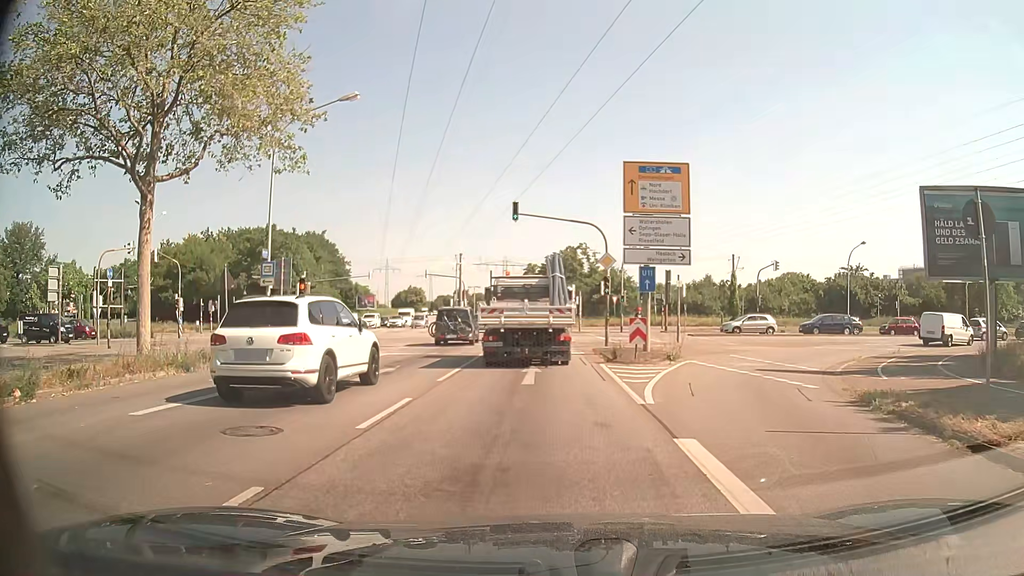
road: primary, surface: asphalt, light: Day
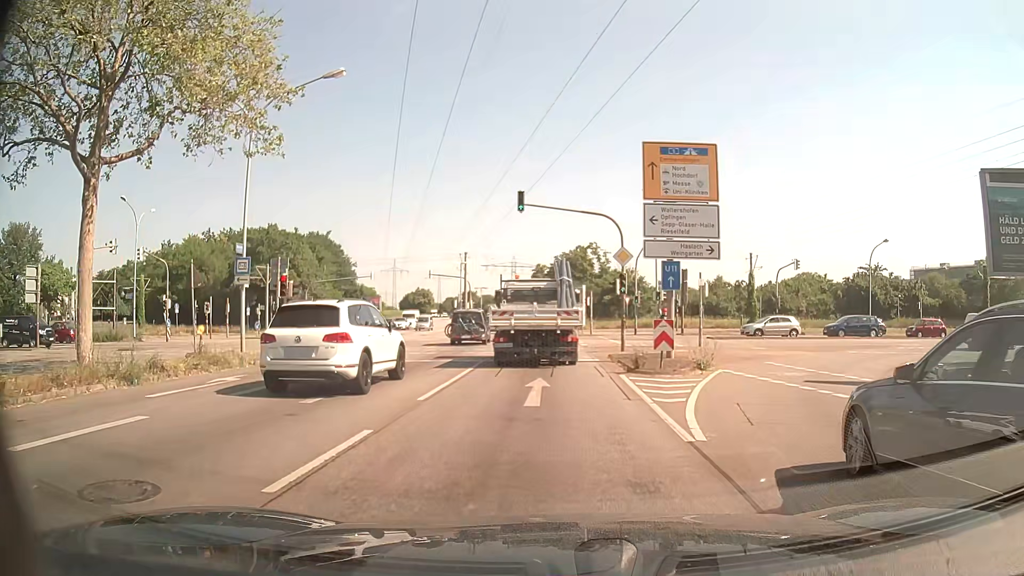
(0.0, +3.2) m; 0°
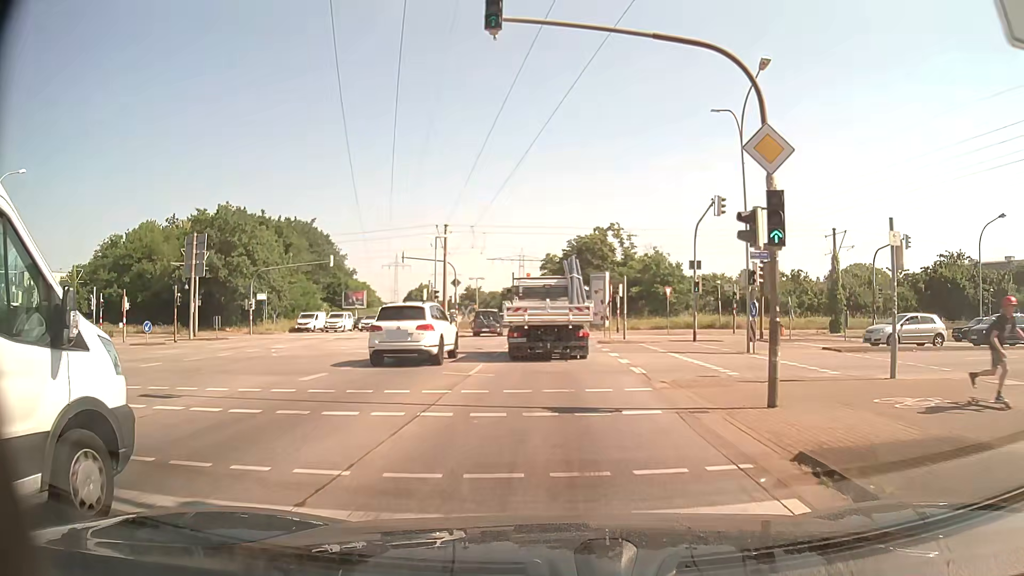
(-0.4, +17.7) m; -1°
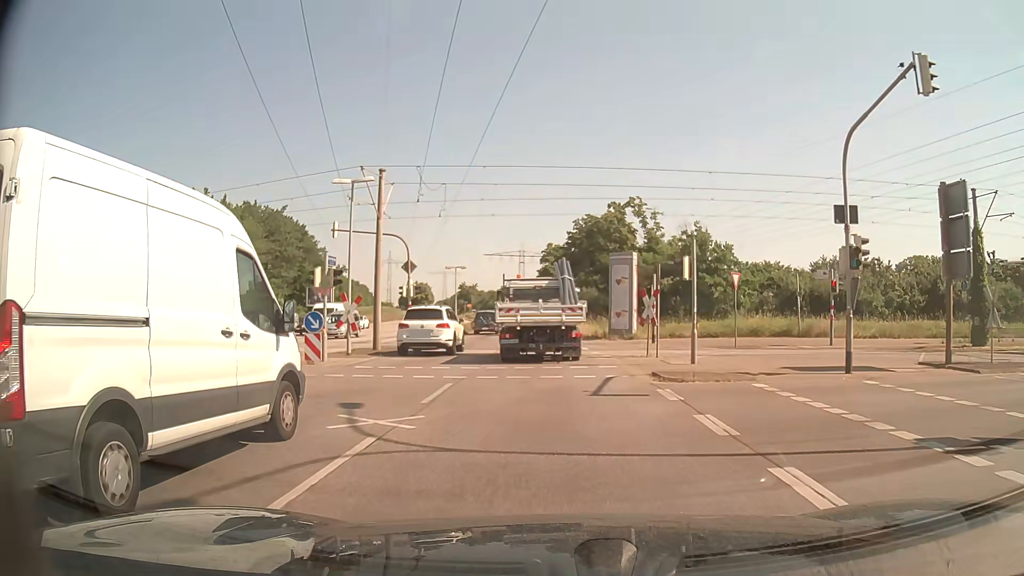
(-0.1, +17.6) m; 0°
(0, +10) (0, +20) (0, +30) (-1, +40) (-1, +50) (-2, +60) (-3, +70) (-3, +80) (-4, +90) (-5, +100) m
